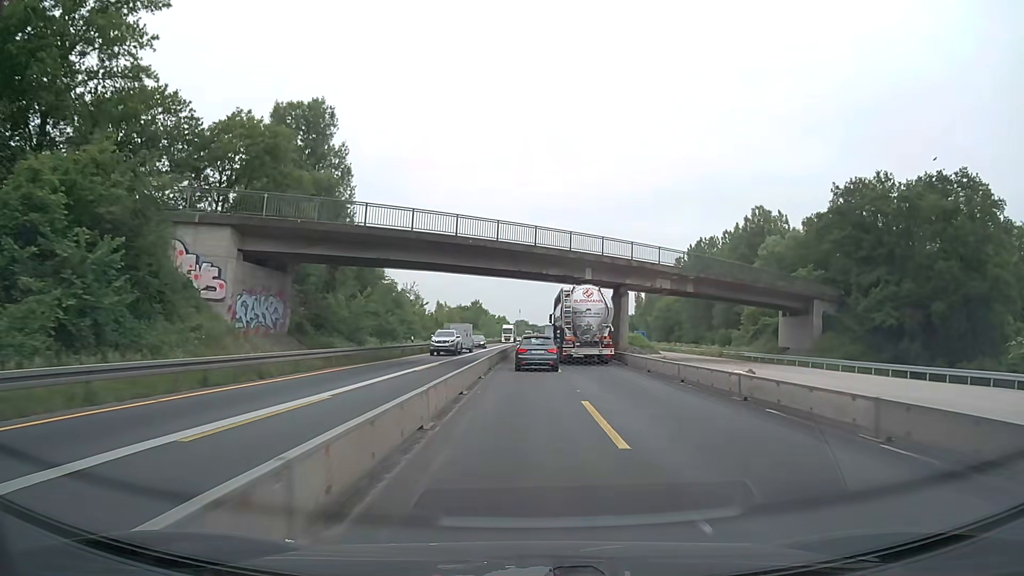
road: motorway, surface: asphalt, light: Day
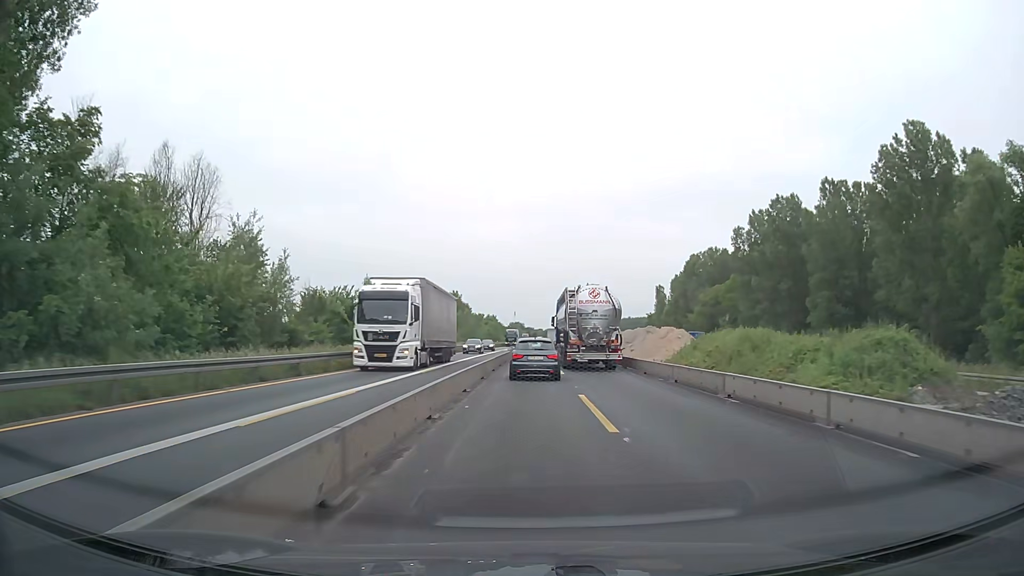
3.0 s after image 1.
(+0.3, +52.7) m; 0°
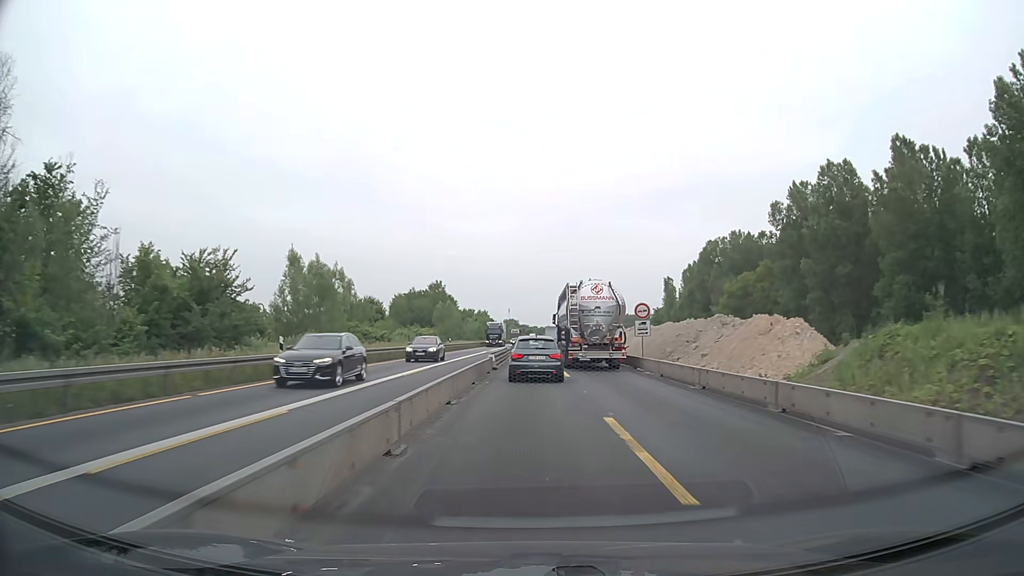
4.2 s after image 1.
(+0.3, +21.8) m; +1°
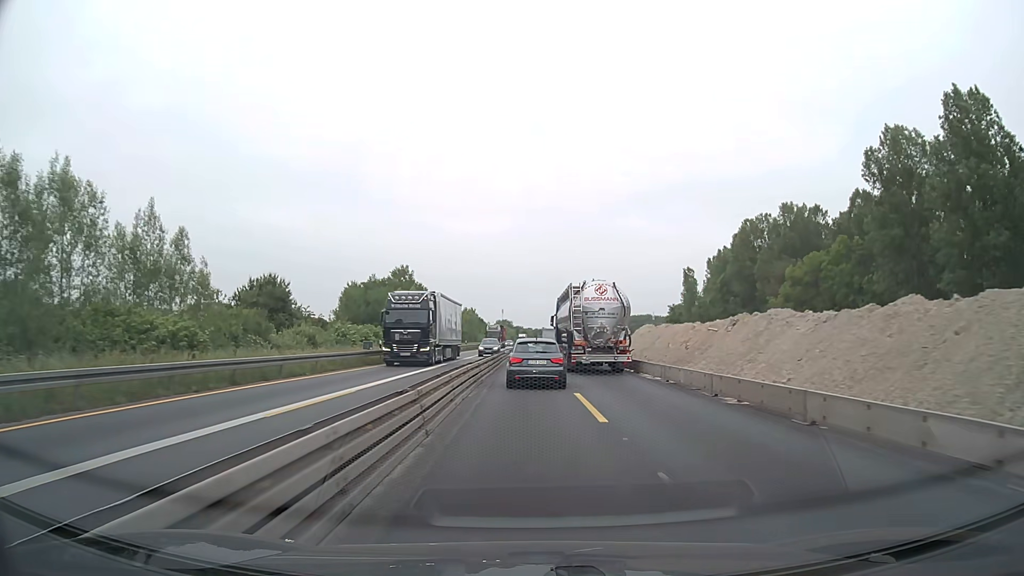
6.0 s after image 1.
(+0.1, +31.6) m; 0°
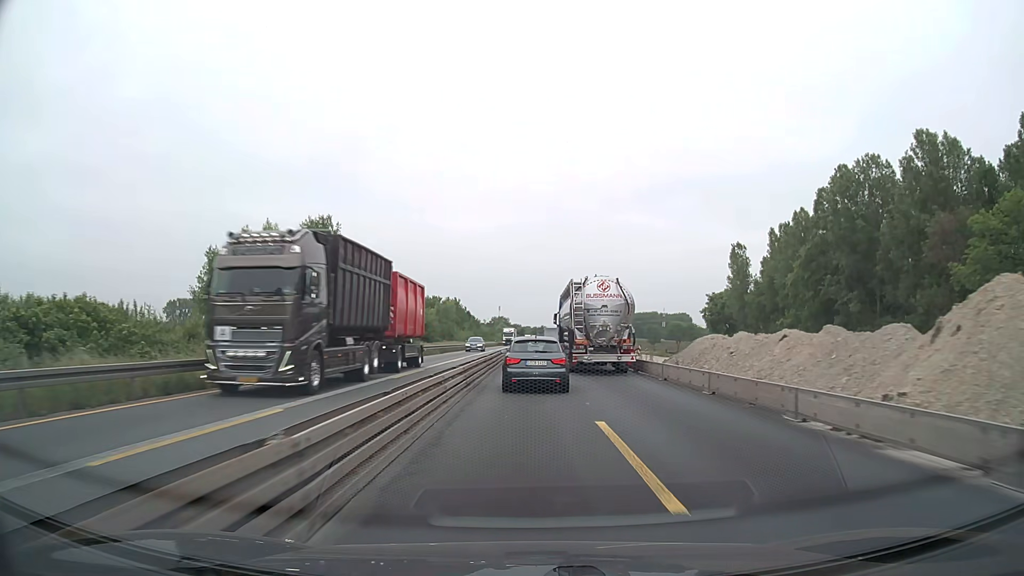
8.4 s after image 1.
(+0.1, +42.1) m; 0°
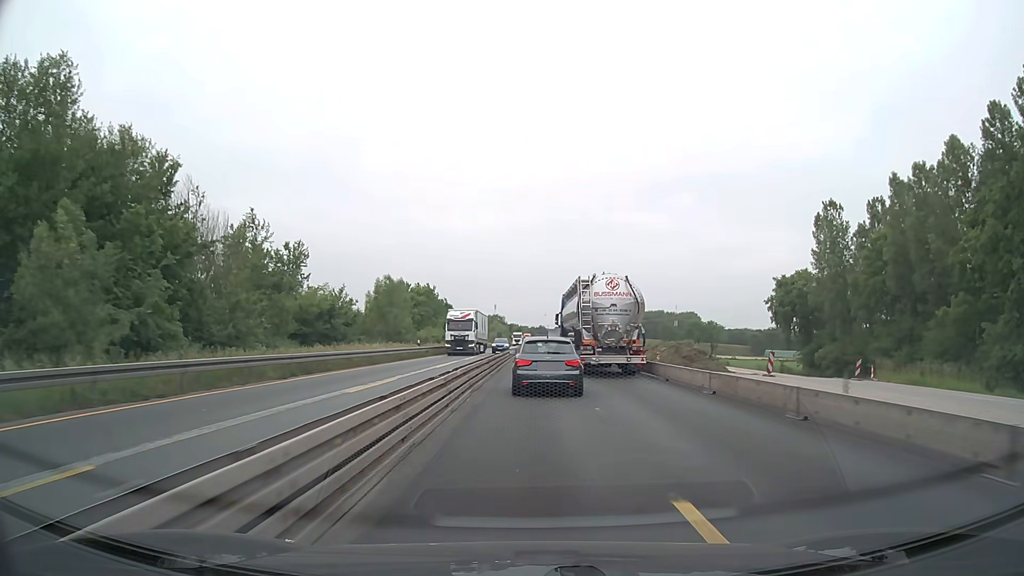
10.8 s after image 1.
(0.0, +41.8) m; 0°
(0, +10) (0, +20) (0, +30) (0, +40) (0, +50) (0, +60) (0, +70) (+1, +80) (+1, +90) (+1, +100) m
